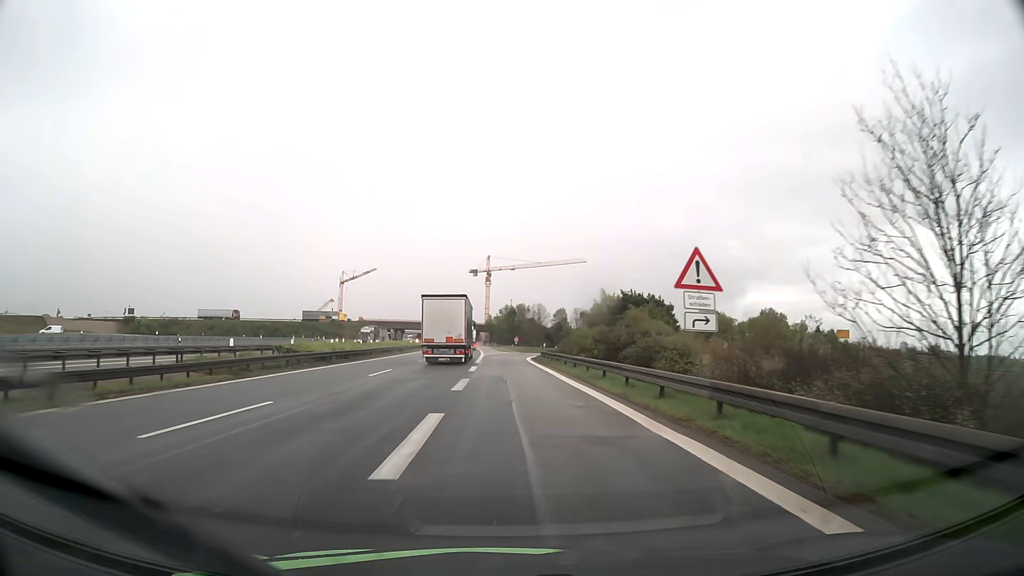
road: motorway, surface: asphalt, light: Day
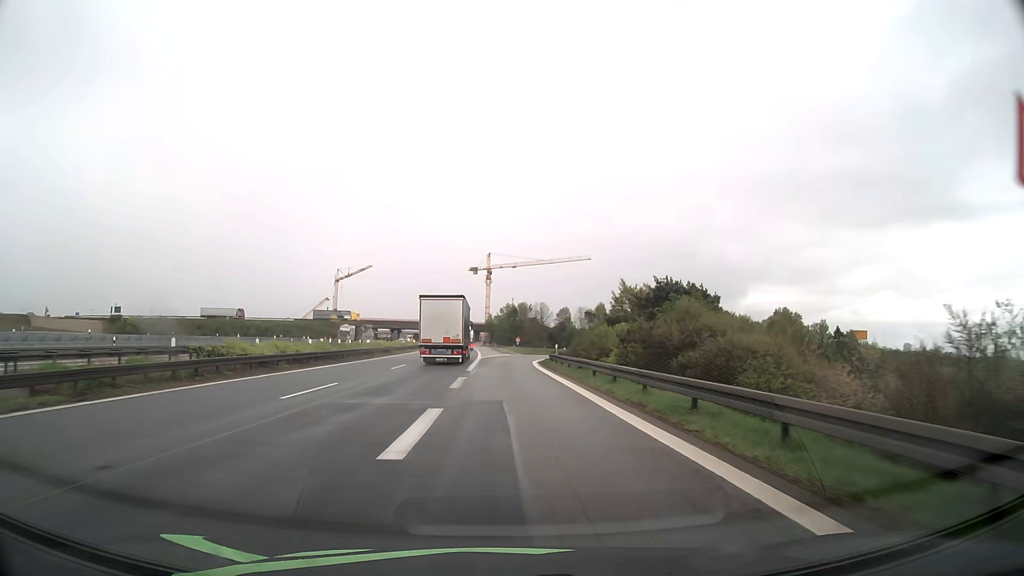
(0.0, +10.9) m; 0°
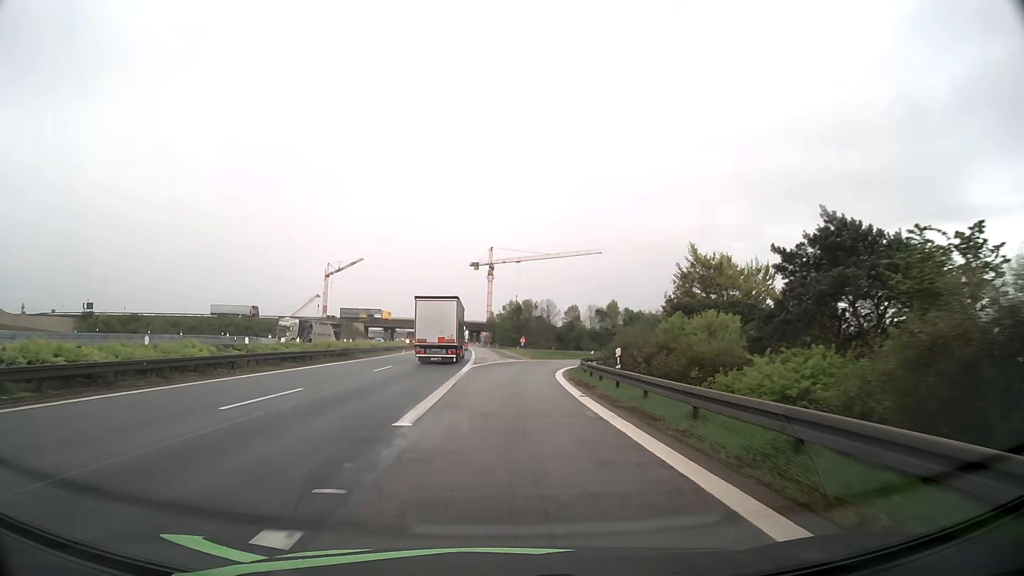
(0.0, +21.0) m; 0°
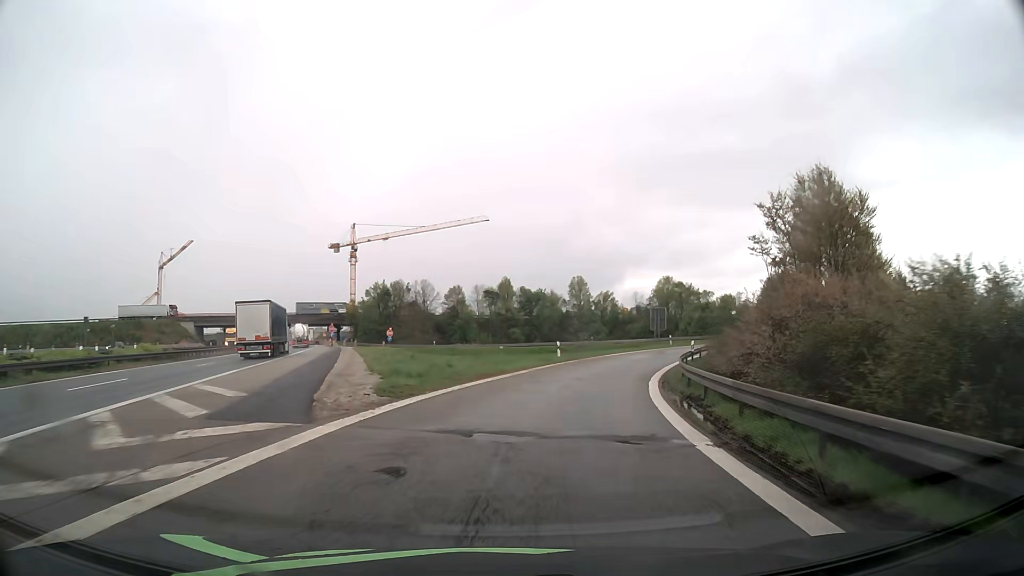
(+2.4, +47.9) m; +10°
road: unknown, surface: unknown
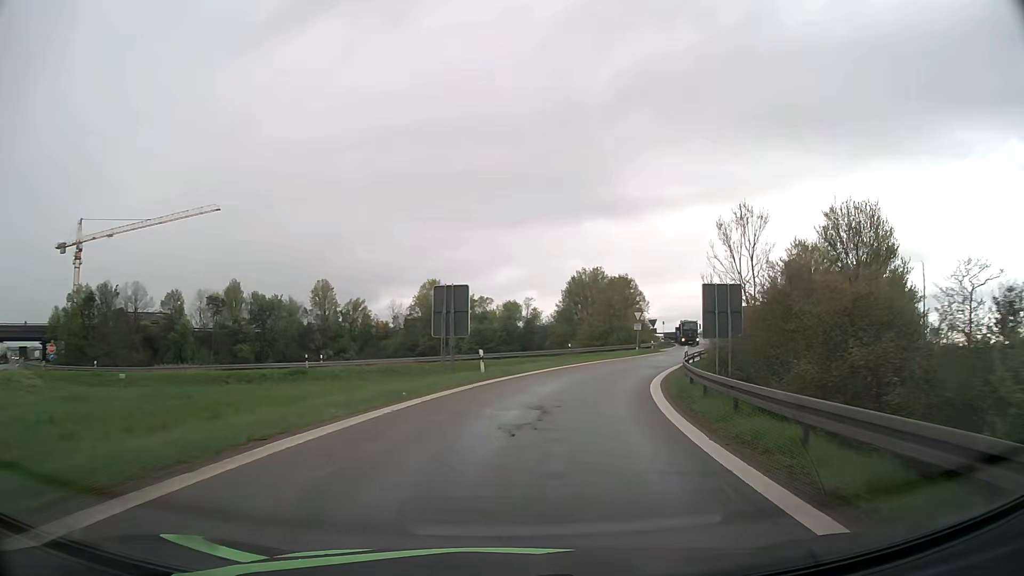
(+6.4, +36.1) m; +21°
